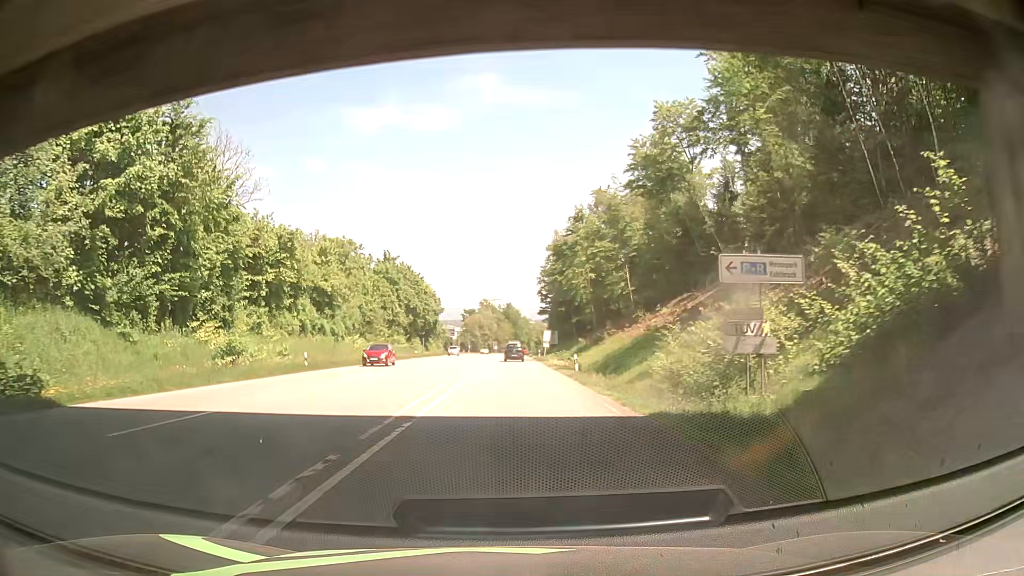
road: secondary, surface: asphalt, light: Day
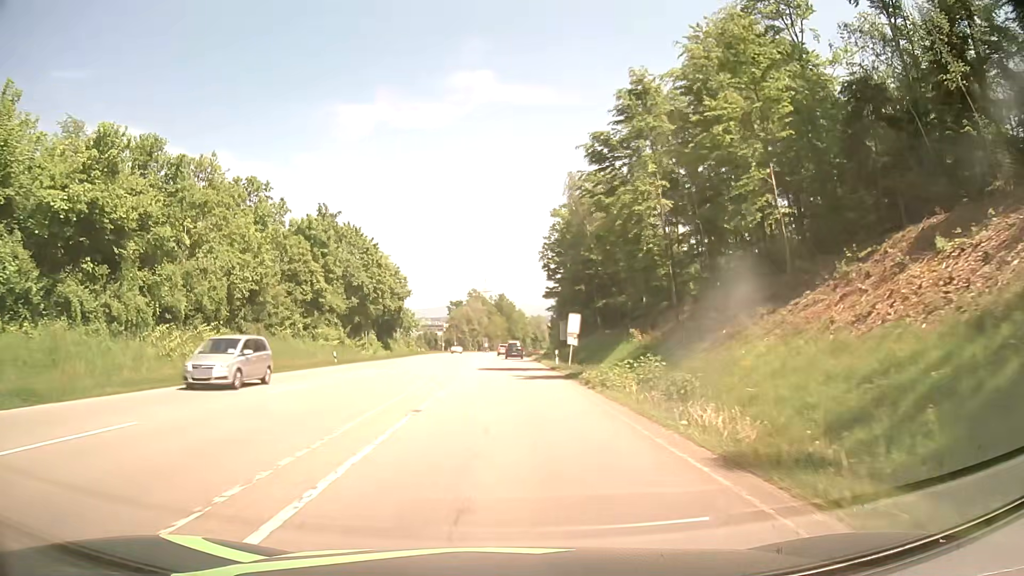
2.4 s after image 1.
(+0.5, +36.8) m; +1°
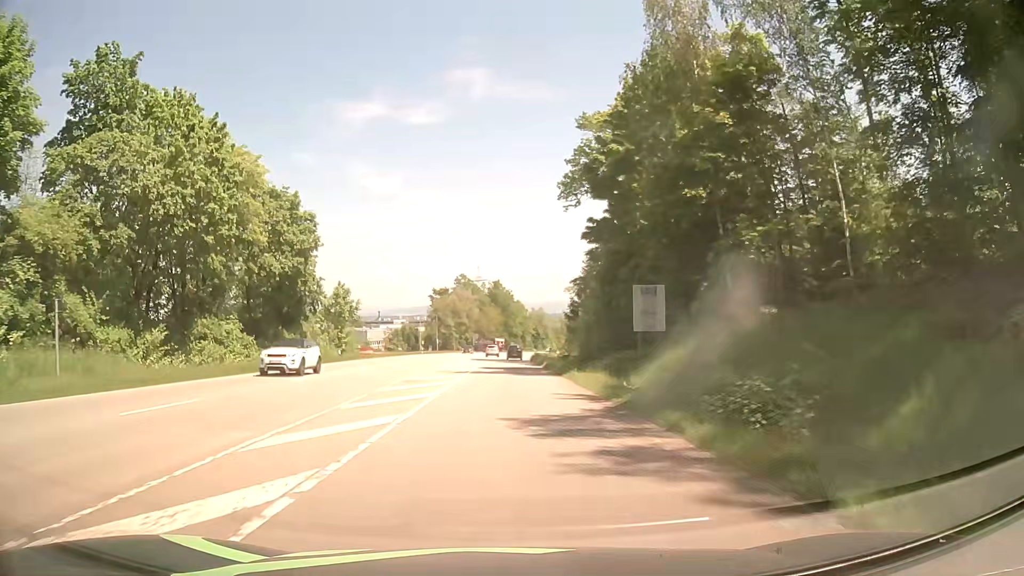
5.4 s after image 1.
(+0.2, +45.9) m; +1°
(0, +10) (0, +20) (0, +30) (0, +40) (0, +50) (0, +60) (0, +70) (+1, +80) (+1, +90) (+1, +100) m
